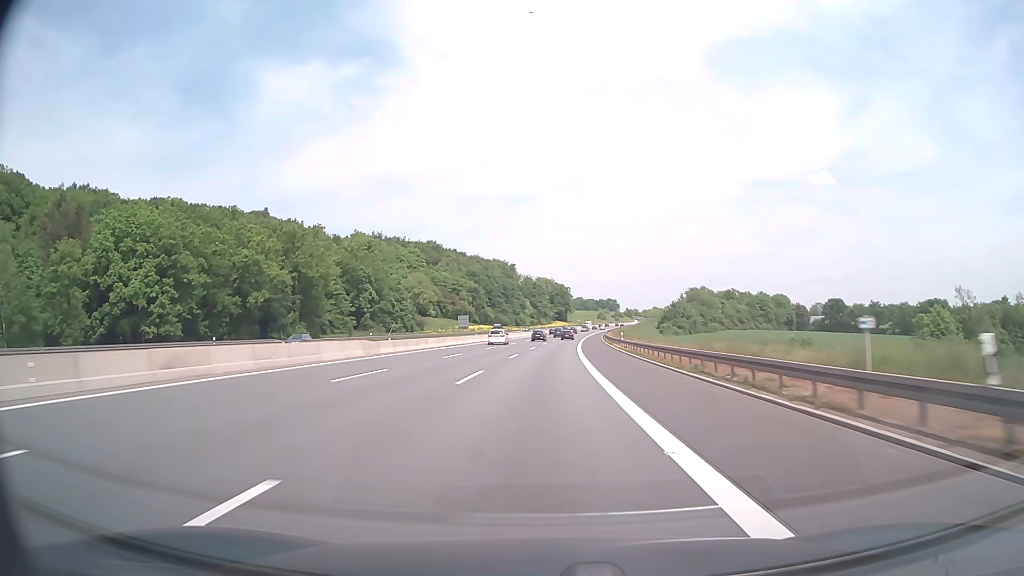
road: motorway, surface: asphalt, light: Day
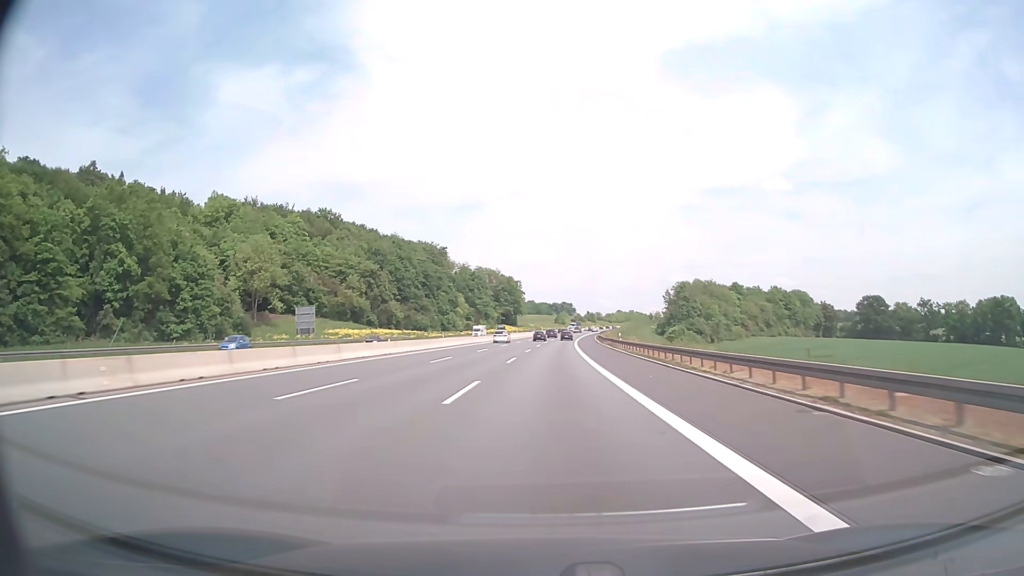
(+3.4, +94.7) m; +4°
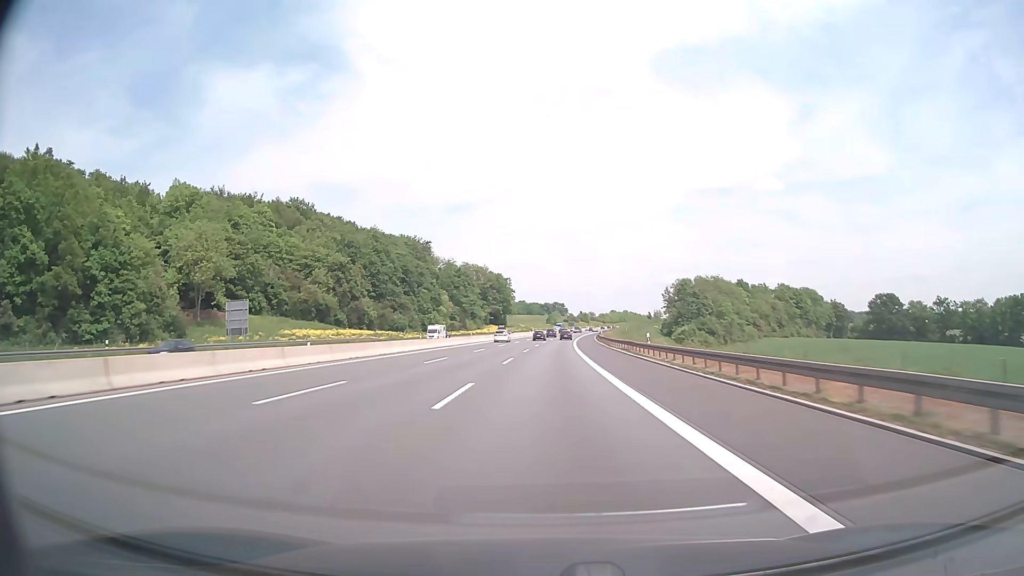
(+0.1, +19.0) m; +1°
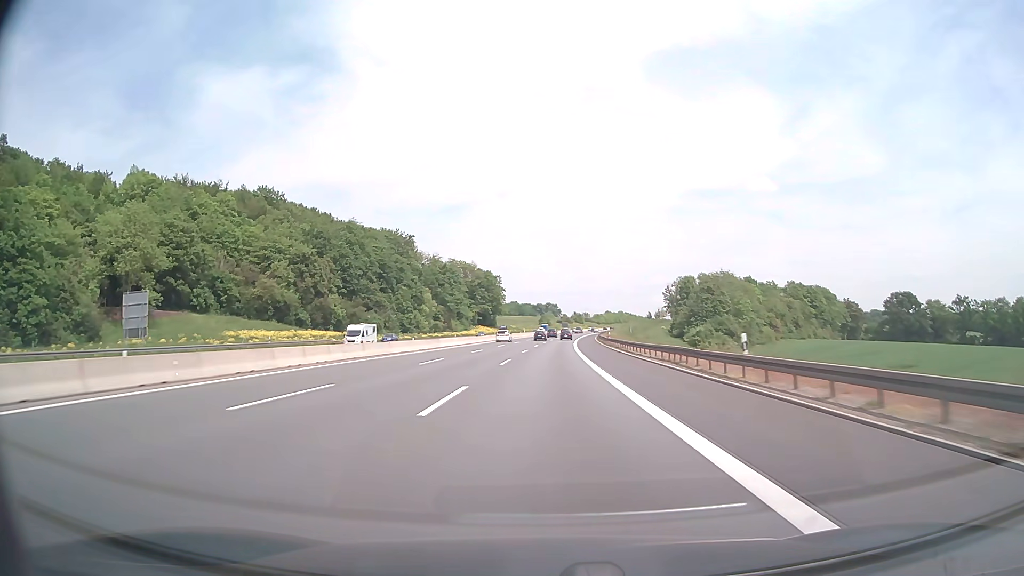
(+0.1, +19.0) m; +1°
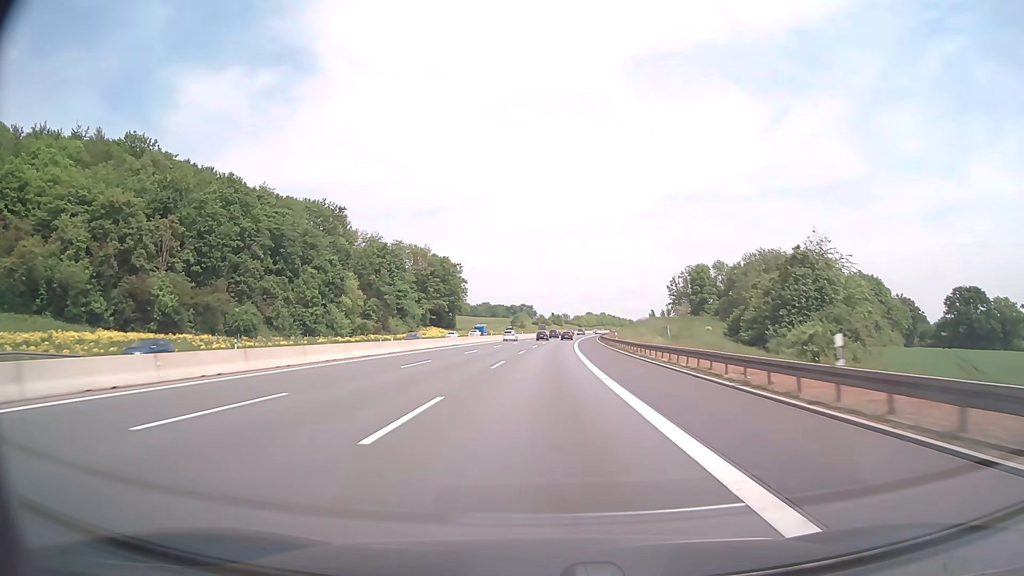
(+1.0, +56.9) m; +2°
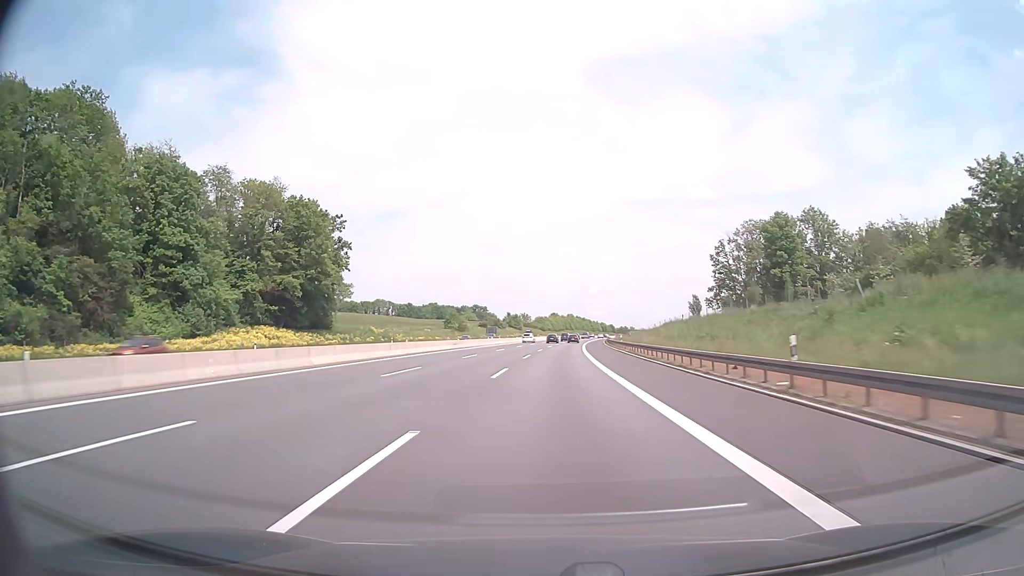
(+2.7, +94.9) m; +3°
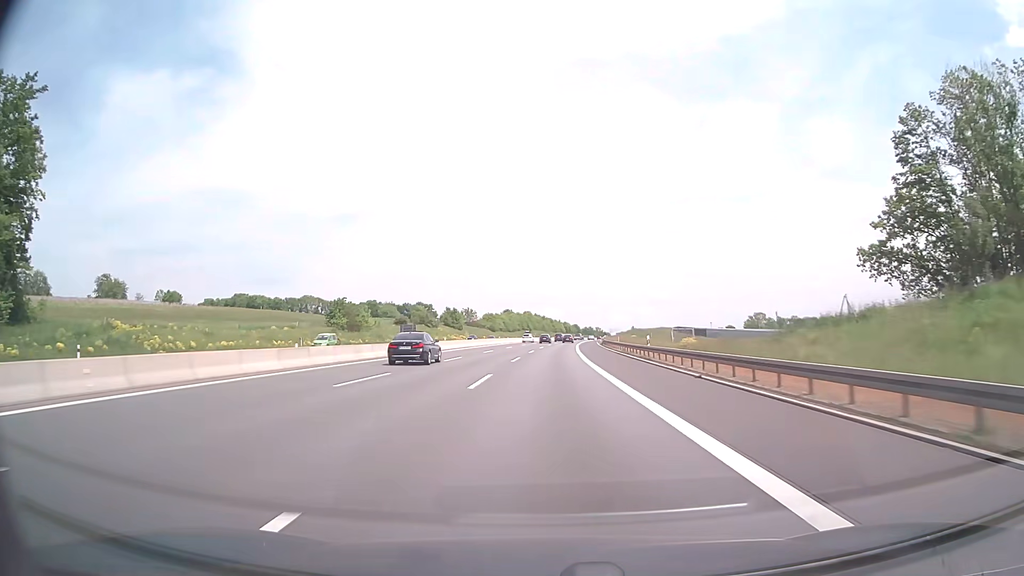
(+2.5, +76.0) m; +4°
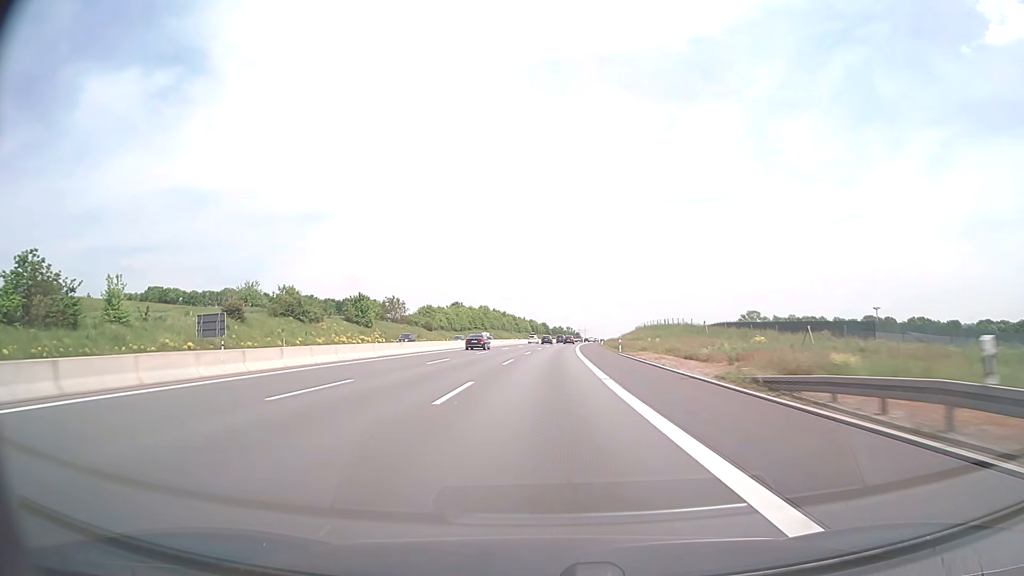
(+1.9, +76.1) m; +3°
(0, +10) (0, +20) (0, +30) (+1, +40) (+1, +50) (+1, +60) (+2, +70) (+2, +80) (+3, +90) (+4, +100) m
